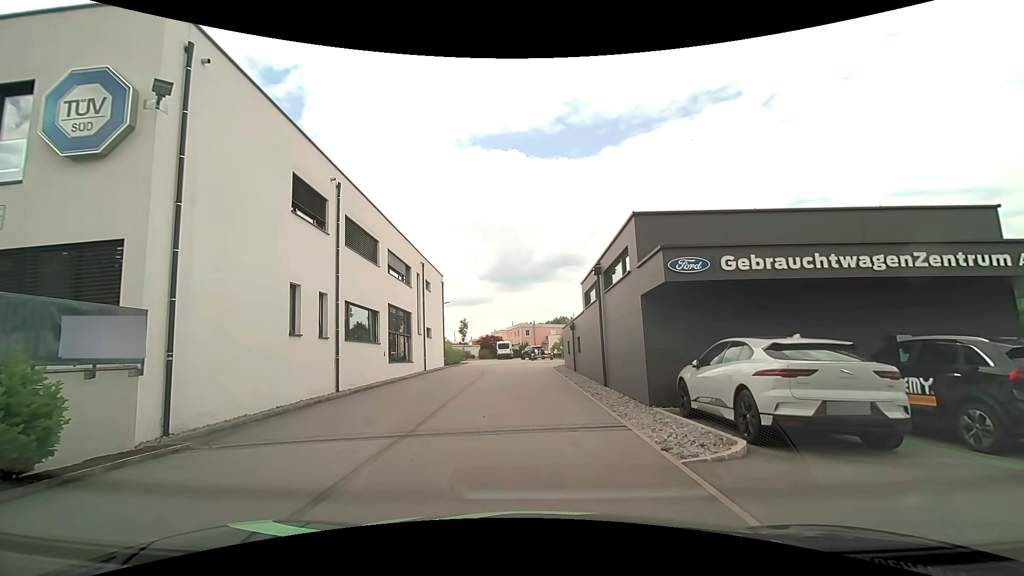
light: Day
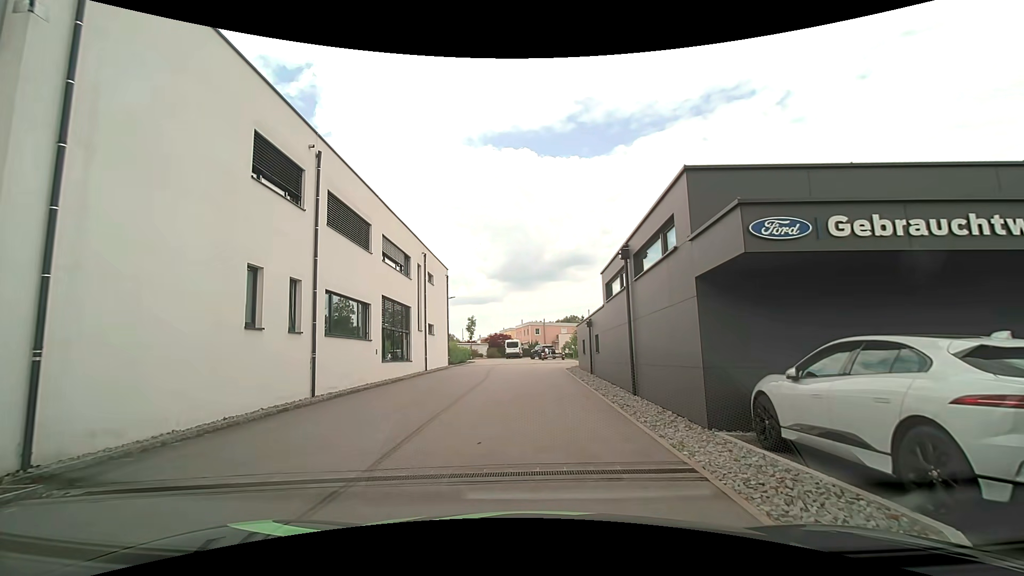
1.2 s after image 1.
(0.0, +3.0) m; +1°
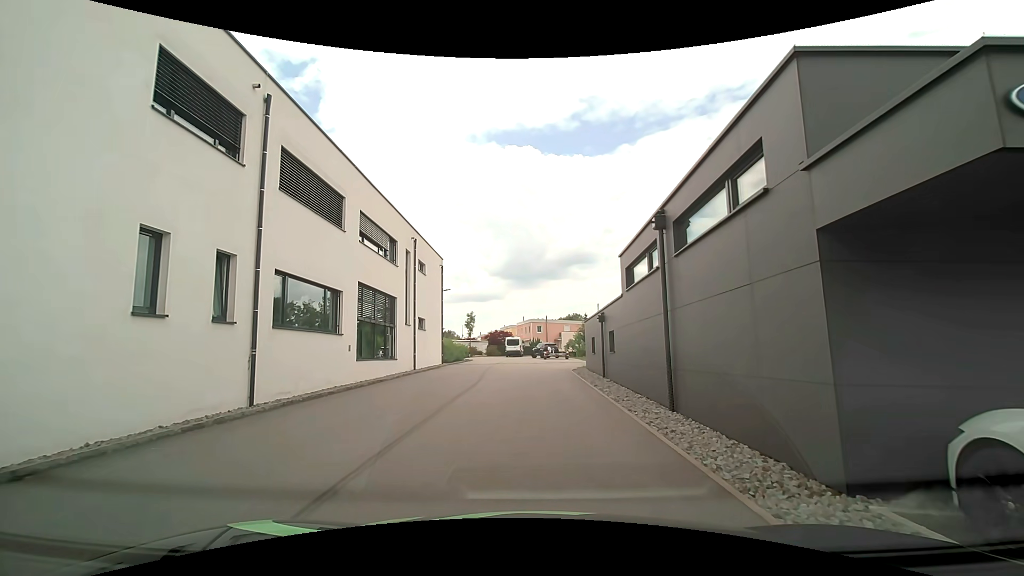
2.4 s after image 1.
(-0.1, +3.6) m; -1°
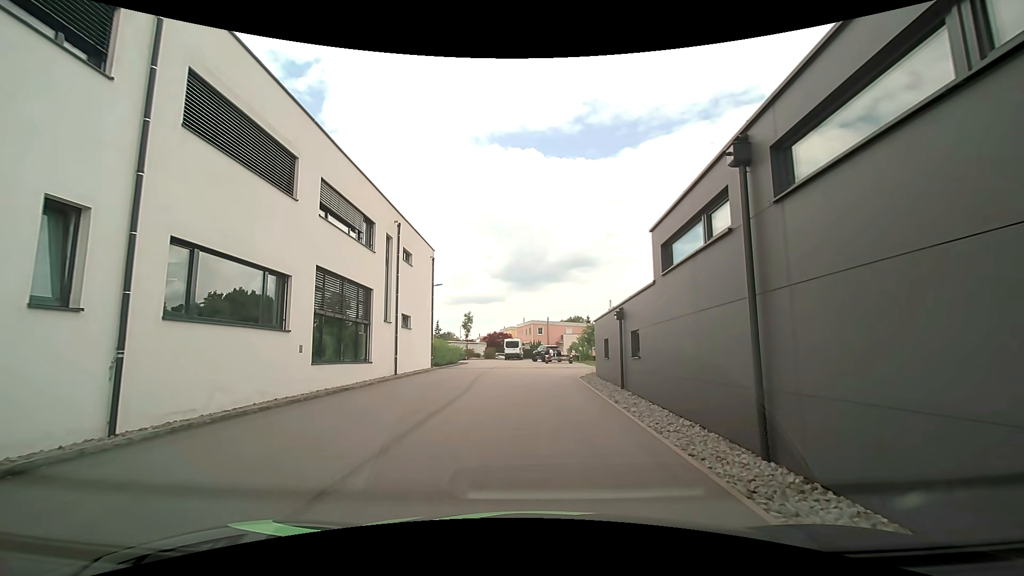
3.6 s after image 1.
(0.0, +4.0) m; -1°
